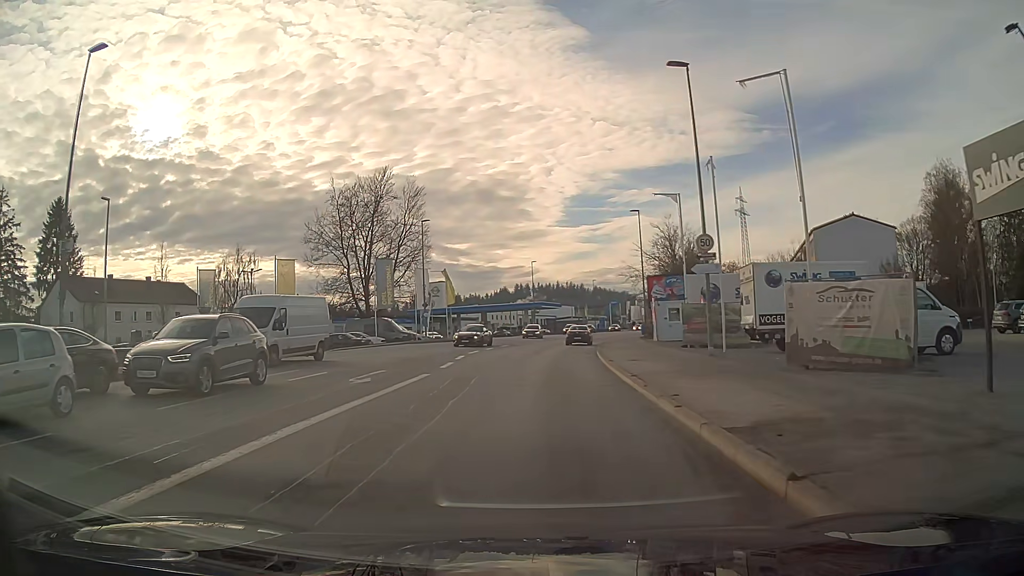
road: tertiary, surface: asphalt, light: Day
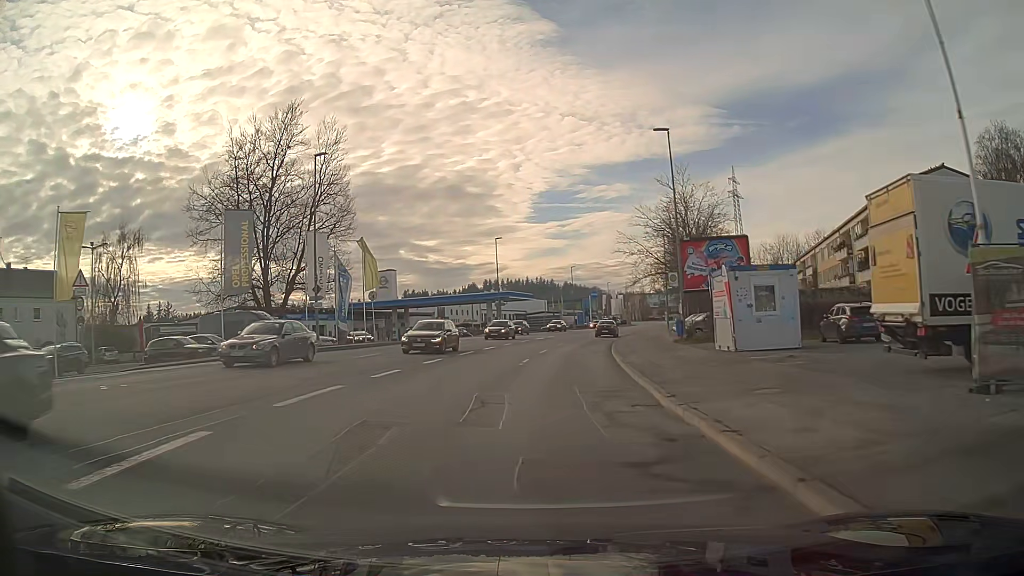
(+0.5, +22.9) m; +3°
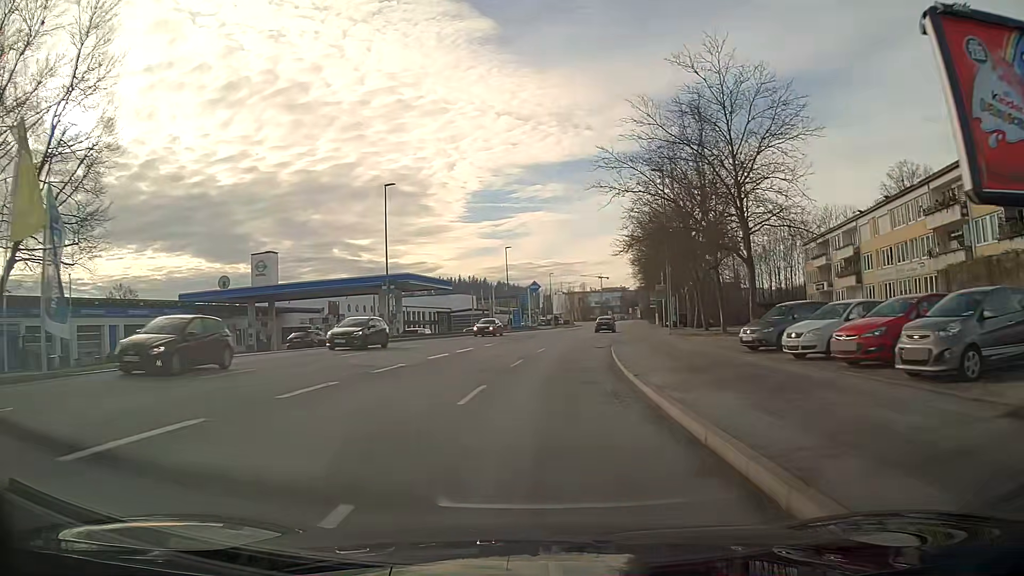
(+1.4, +29.0) m; +6°
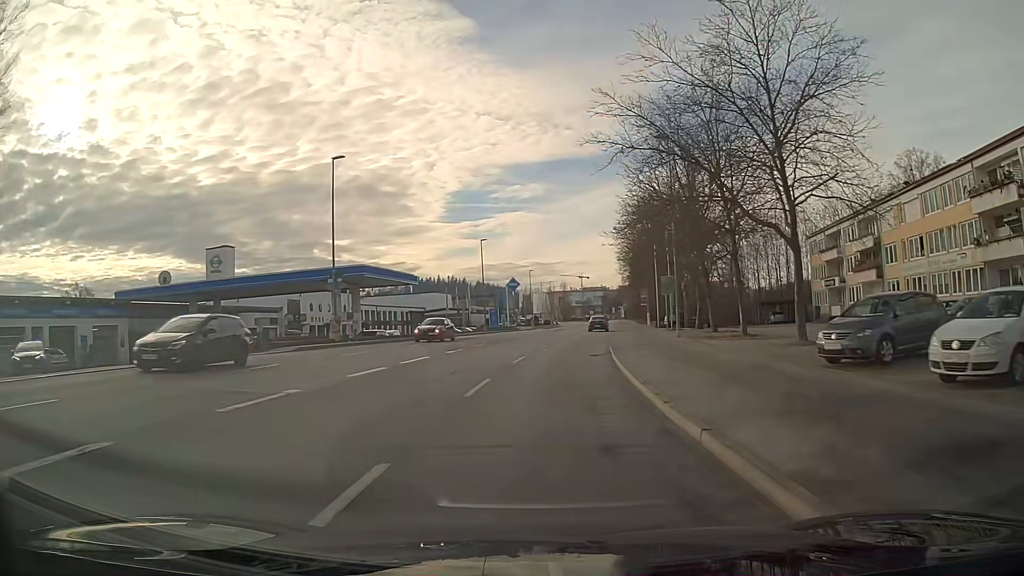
(+0.1, +7.9) m; +2°
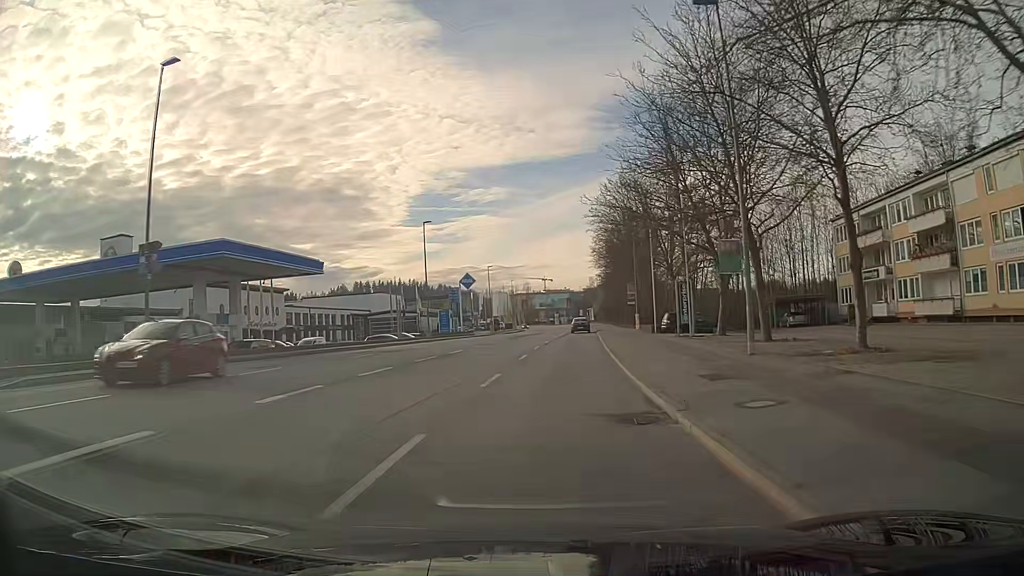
(+0.5, +16.2) m; +3°
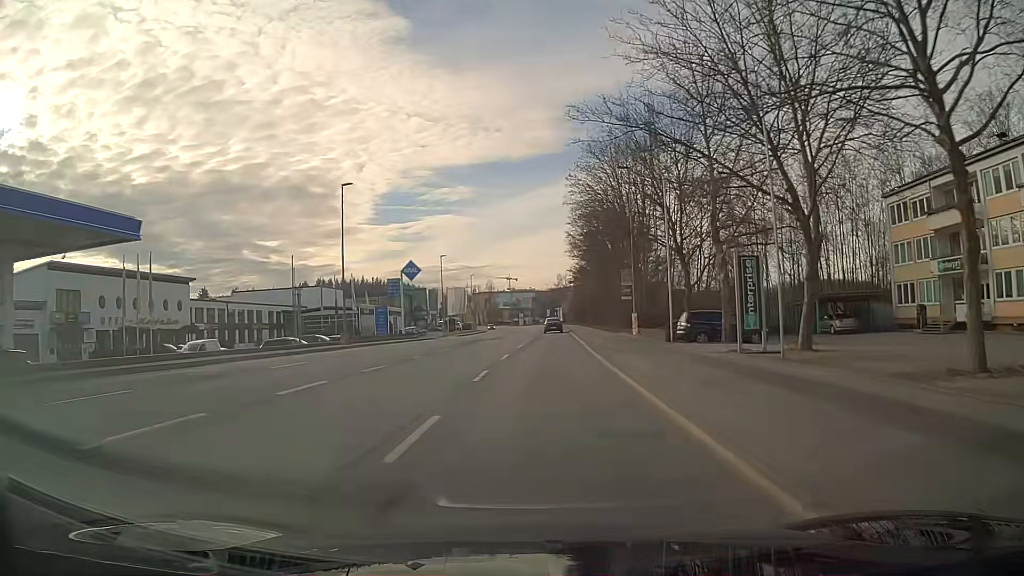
(+0.4, +16.4) m; +3°
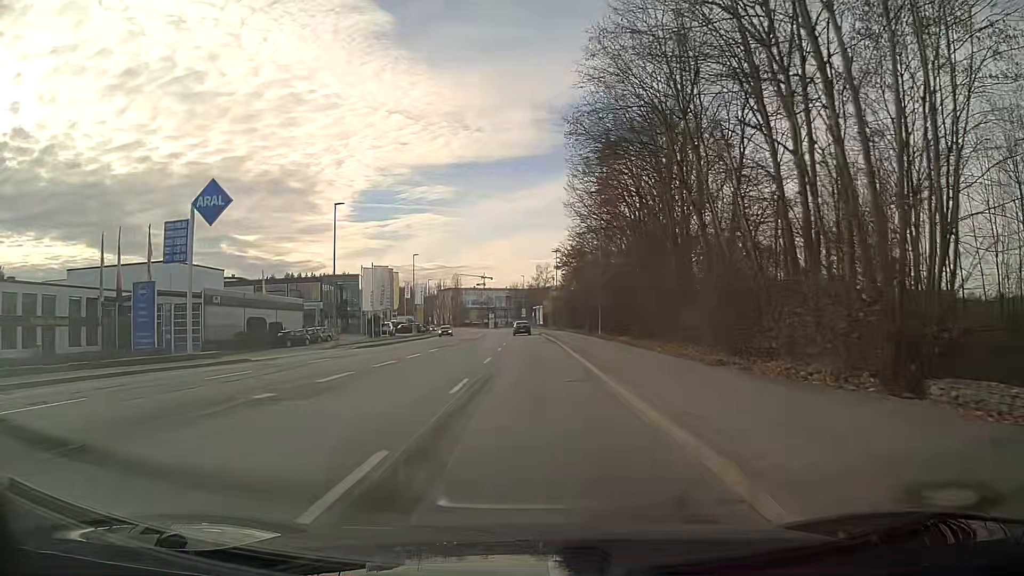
(+0.8, +38.7) m; +2°
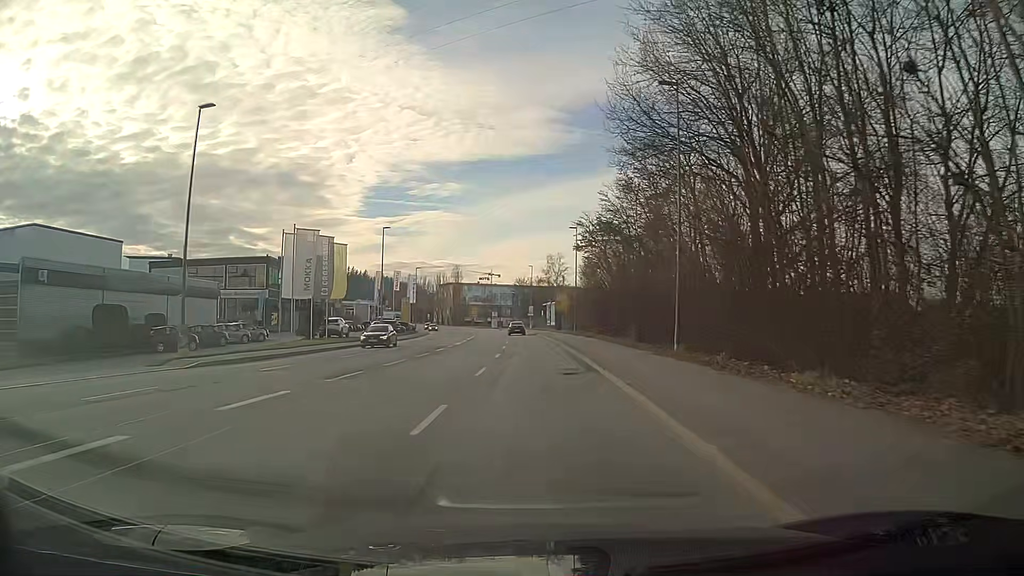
(-0.2, +23.2) m; -1°
